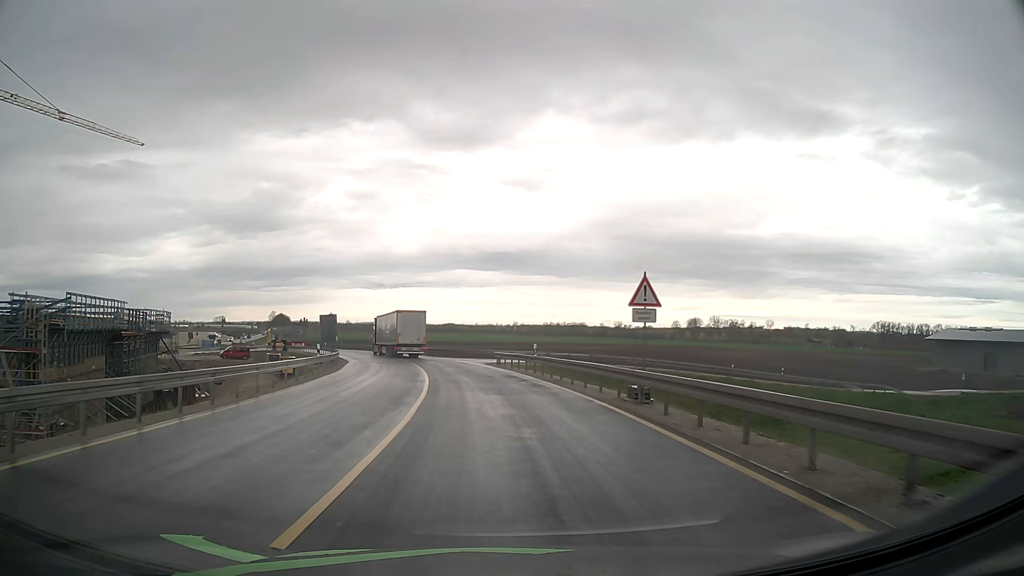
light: Day
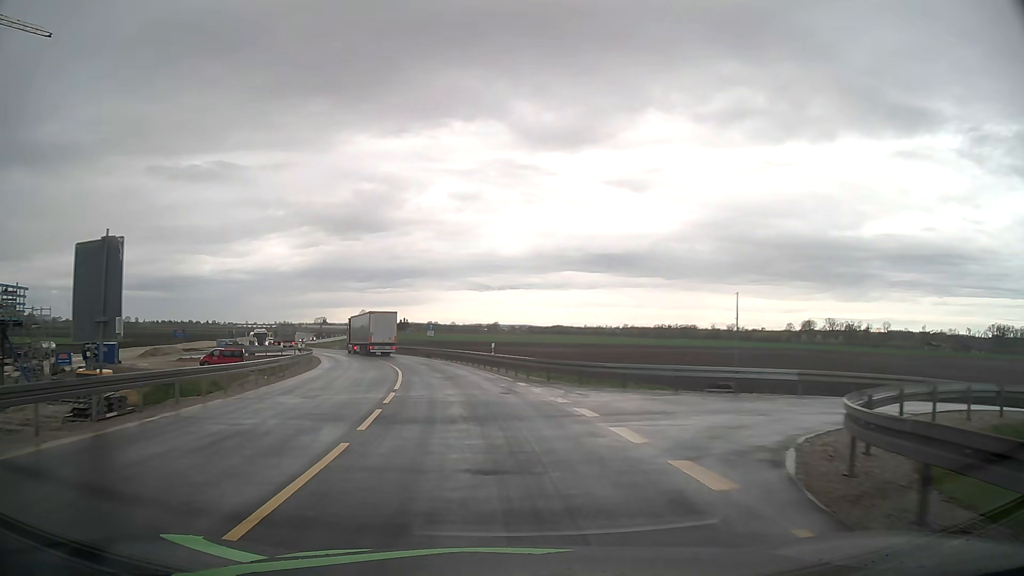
(-2.8, +37.8) m; -9°
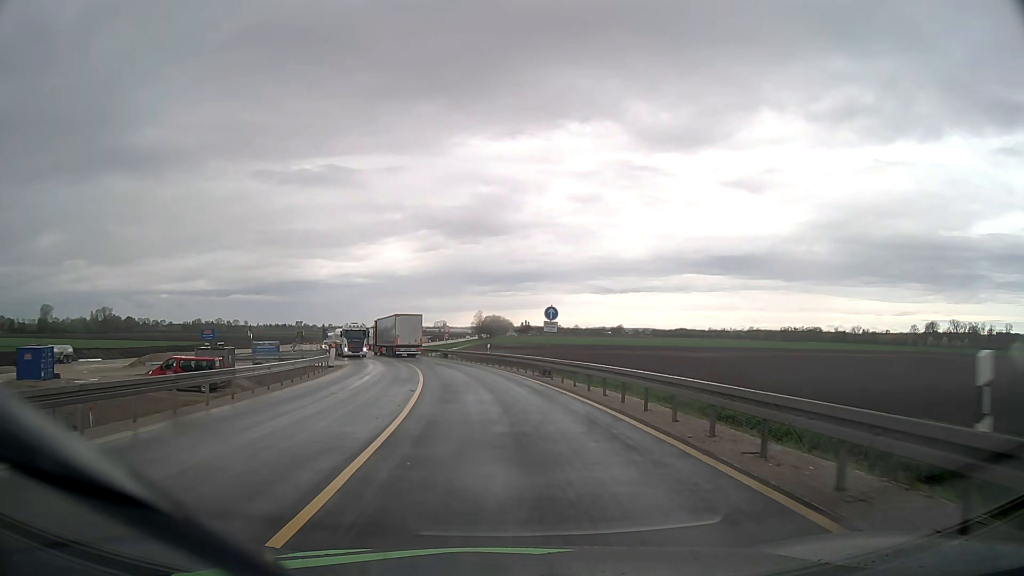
(-3.0, +30.2) m; -10°
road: unclassified
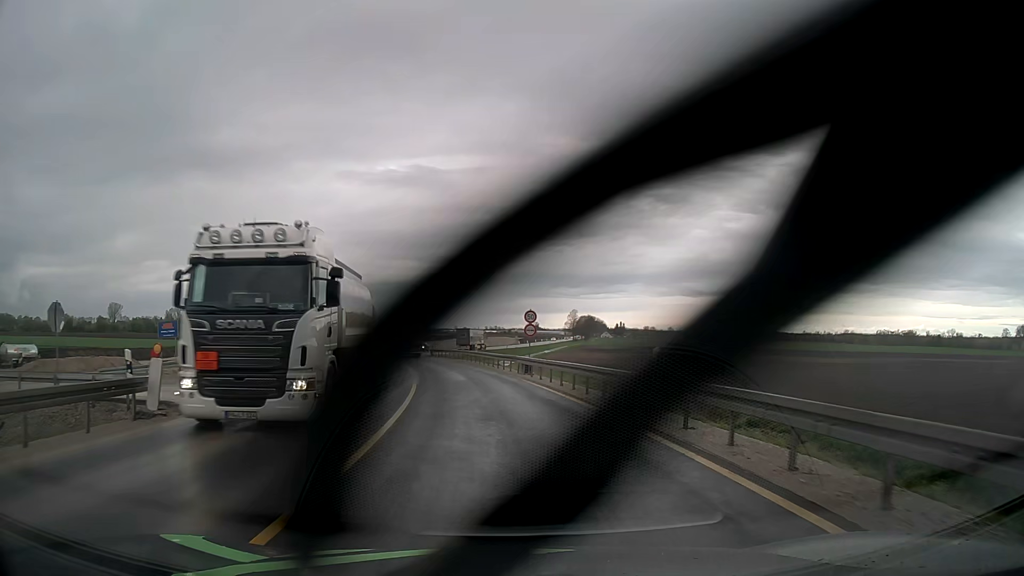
(-2.1, +30.4) m; -8°
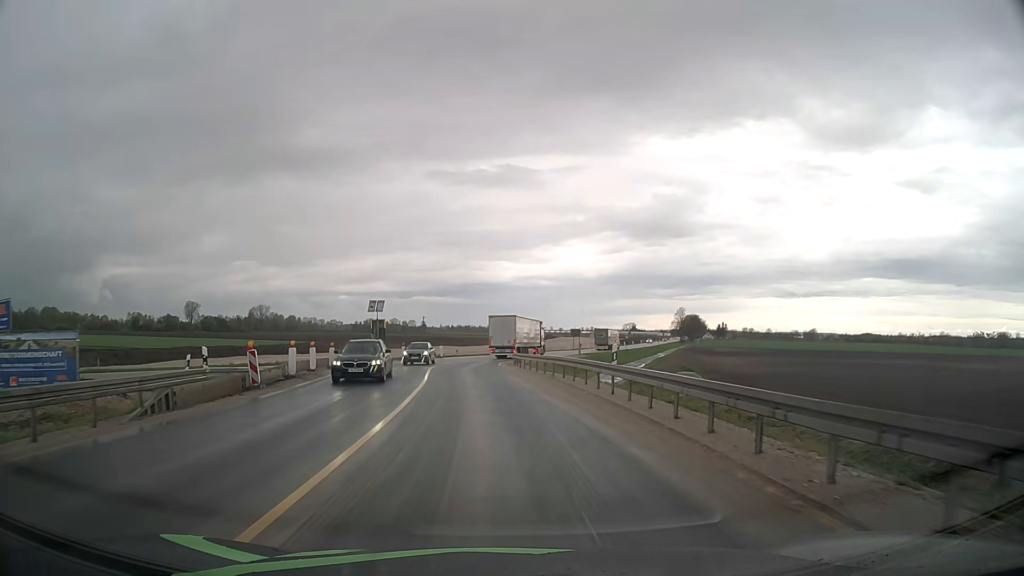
(-2.4, +30.4) m; -8°
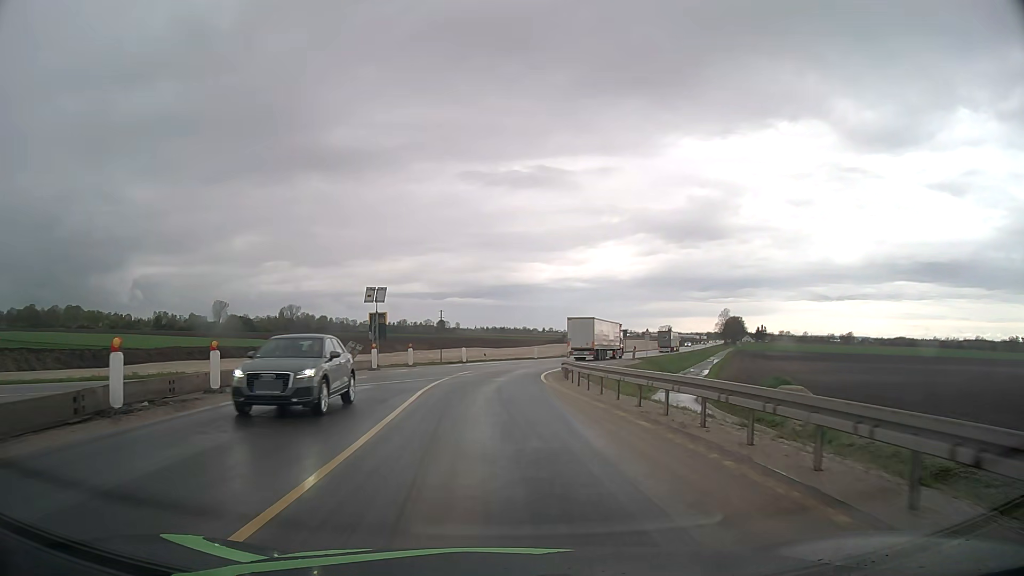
(-0.4, +15.2) m; -3°
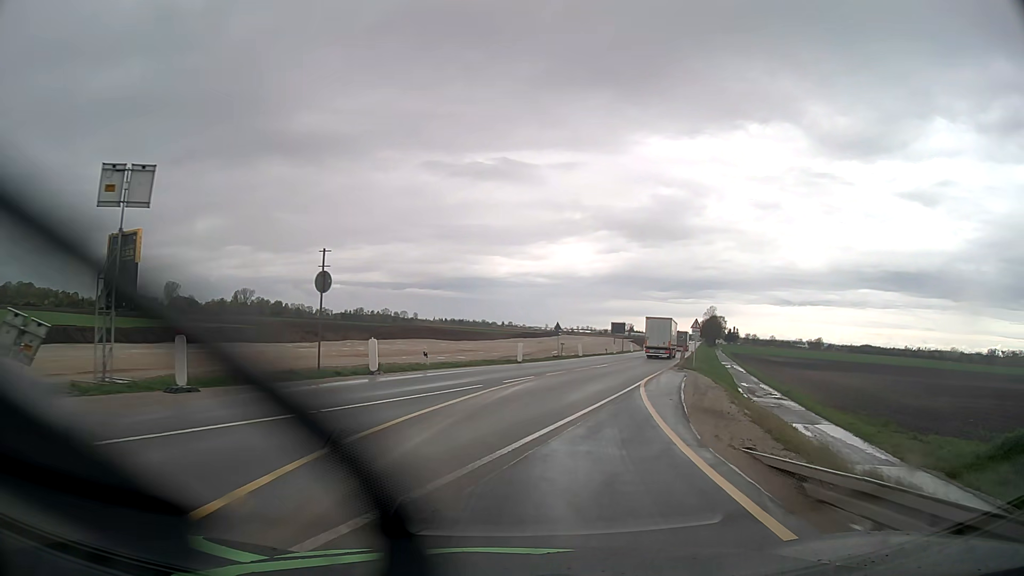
(-0.3, +30.5) m; +3°
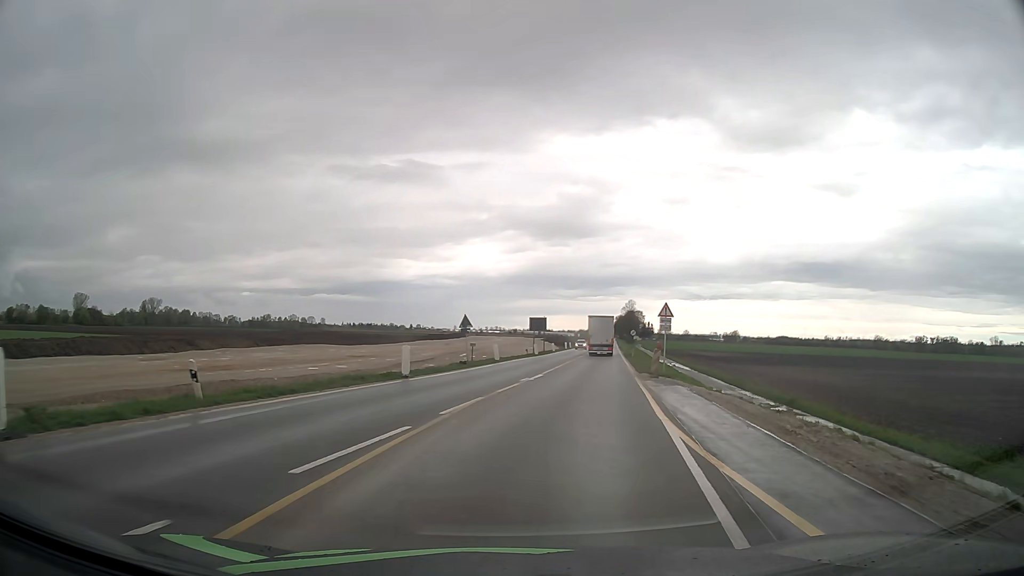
(+1.1, +15.2) m; +8°
(0, +10) (+1, +20) (+3, +30) (+5, +40) (+6, +50) (+8, +59) (+10, +69) (+11, +79) (+13, +89) (+14, +99) m
